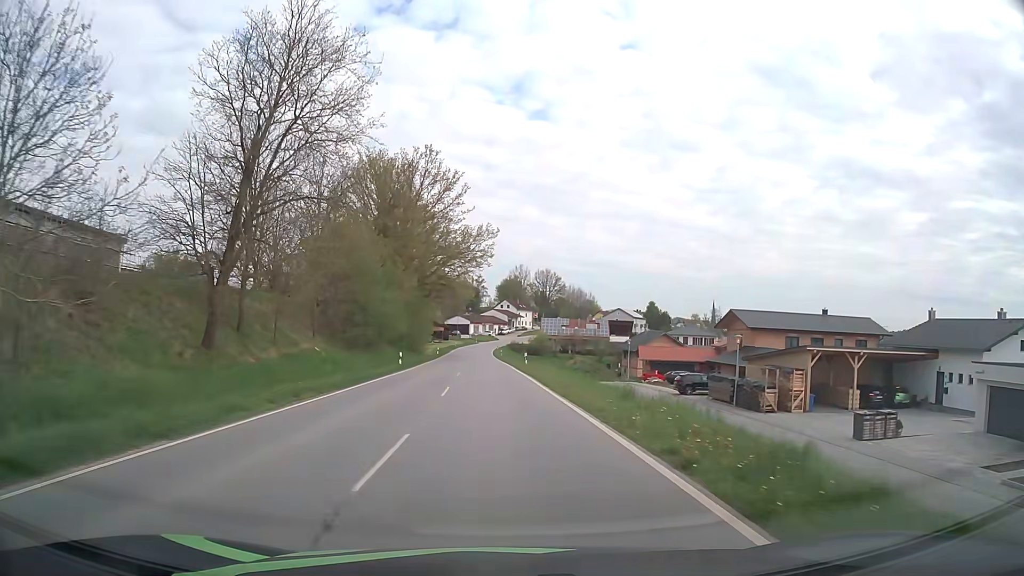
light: Day
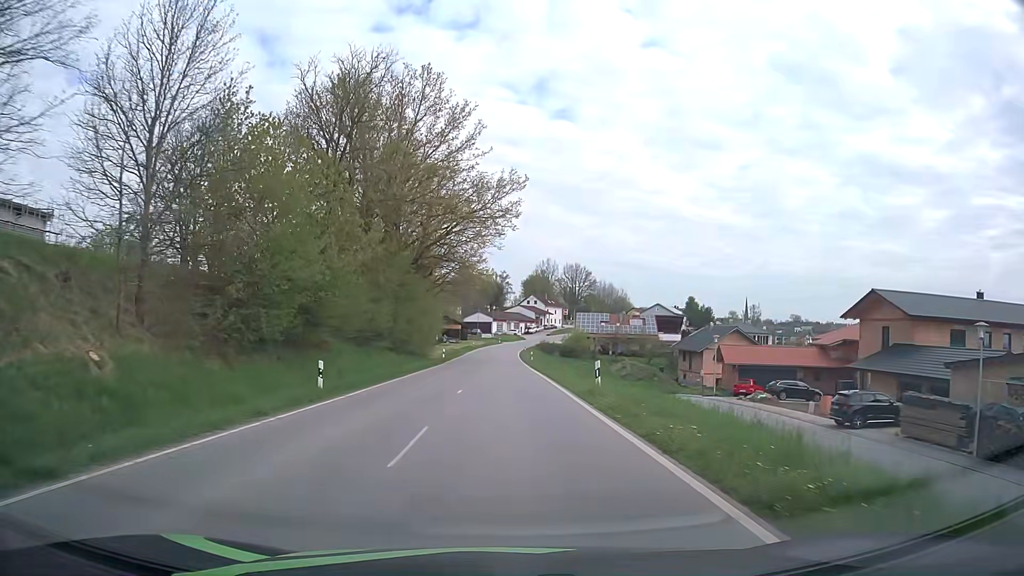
(-0.5, +22.7) m; -2°
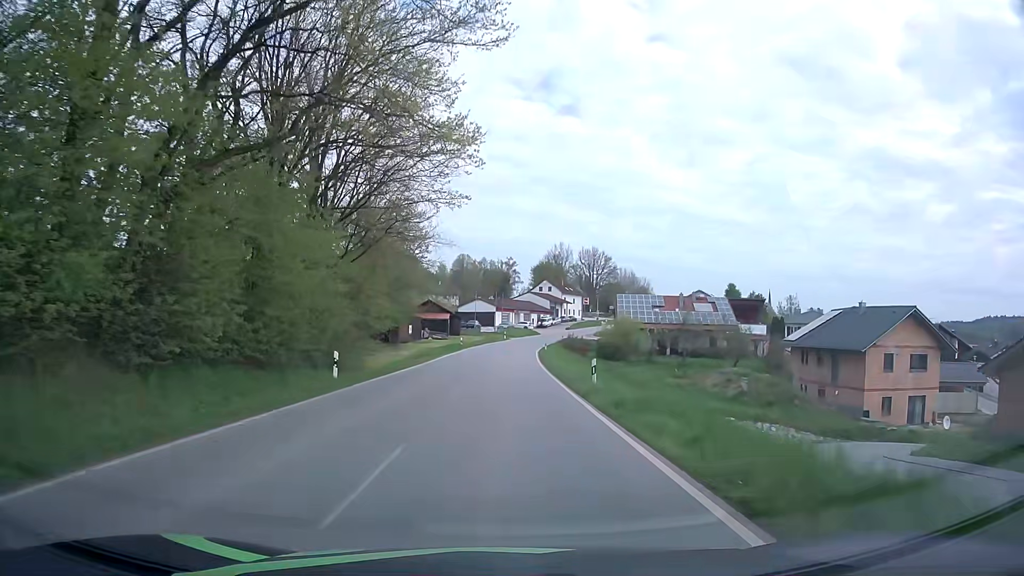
(-0.3, +38.5) m; -1°
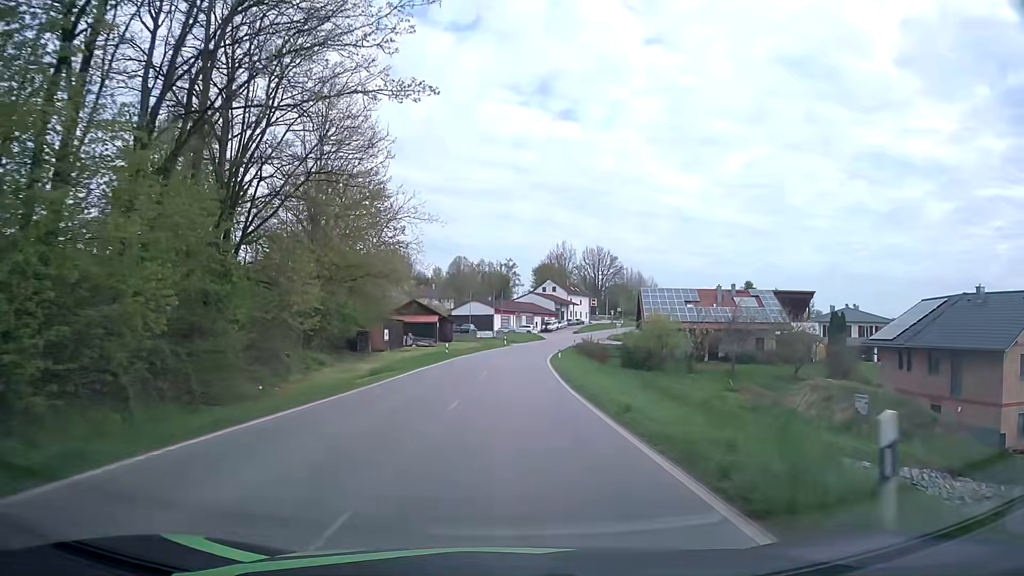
(+0.1, +15.4) m; 0°
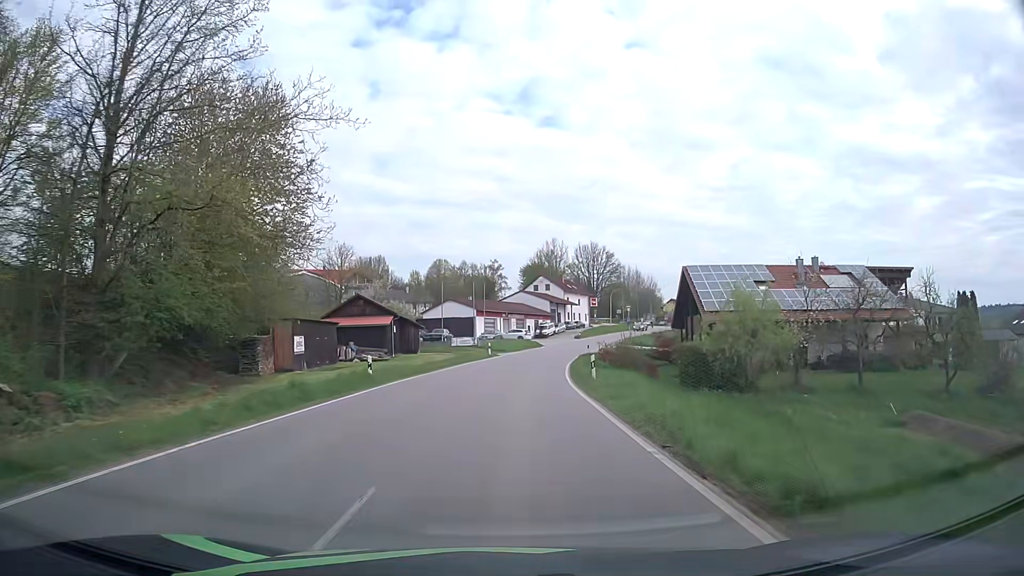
(+0.2, +22.9) m; +1°
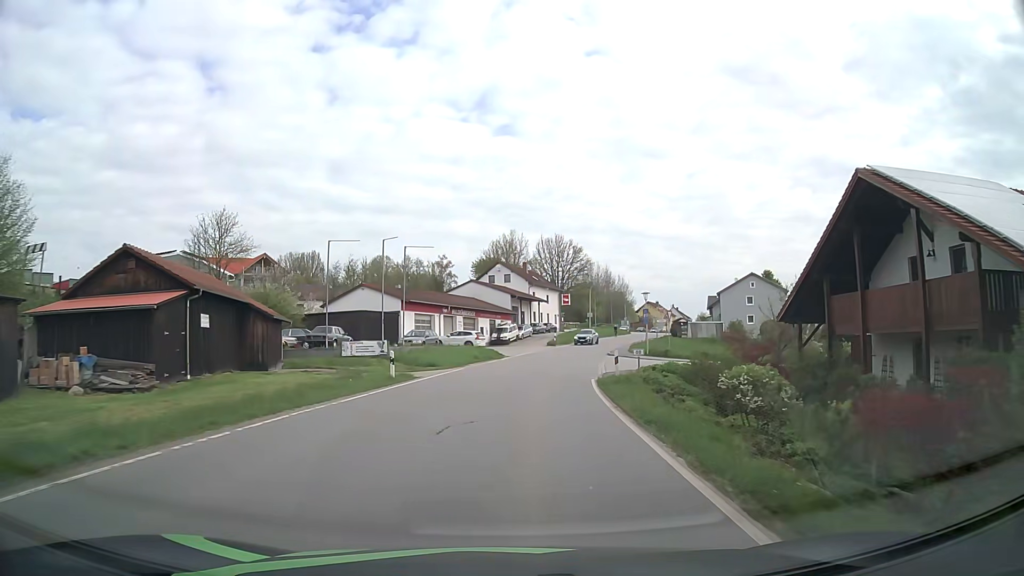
(+0.9, +30.1) m; +4°
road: tertiary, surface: asphalt
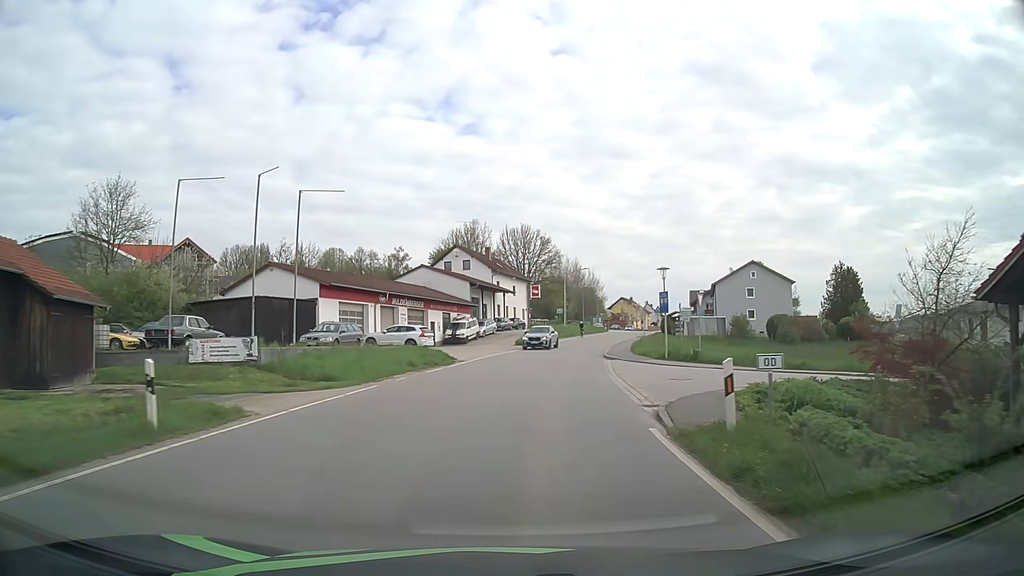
(+0.4, +15.0) m; +3°
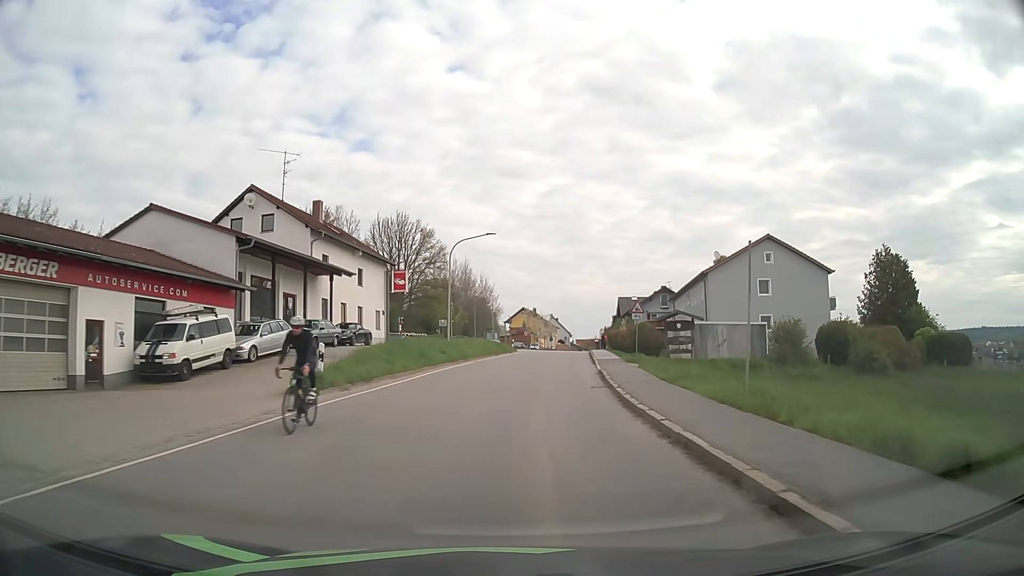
(+3.0, +37.1) m; +10°
(0, +10) (+1, +20) (+2, +30) (+3, +40) (+4, +50) (+5, +60) (+6, +70) (+7, +80) (+9, +89) (+10, +99) m
